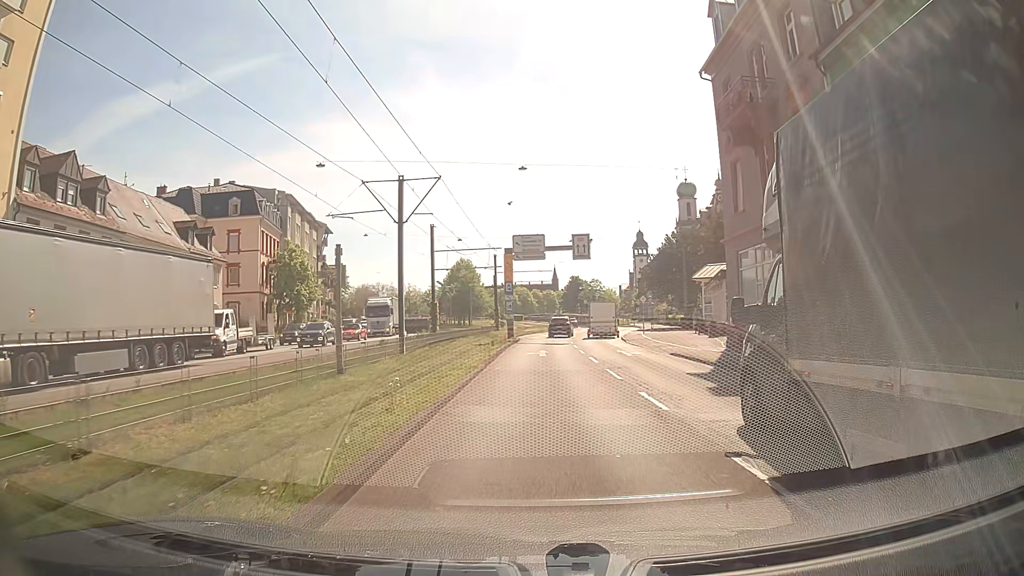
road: primary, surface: asphalt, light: Day
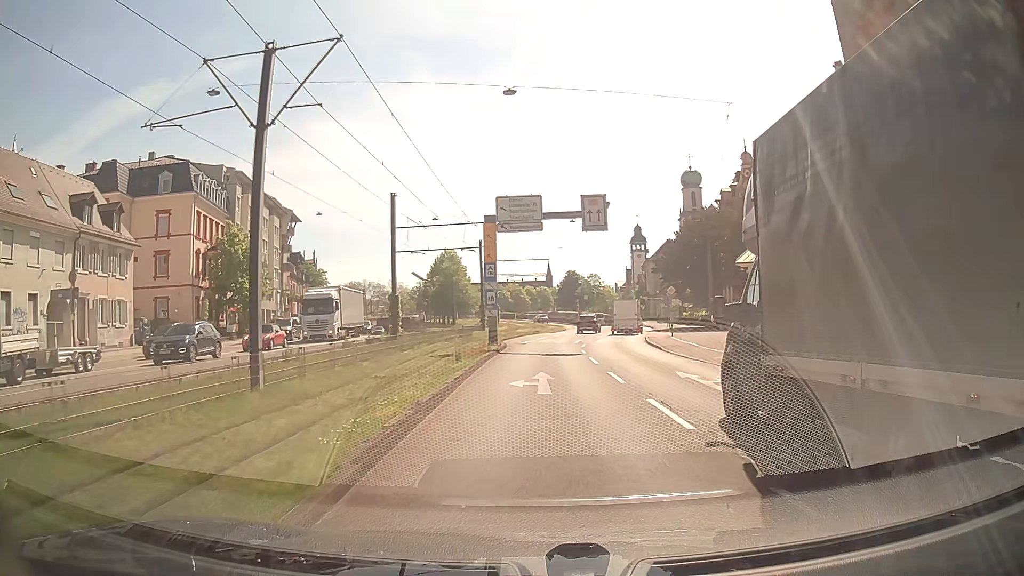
(-0.1, +13.6) m; 0°
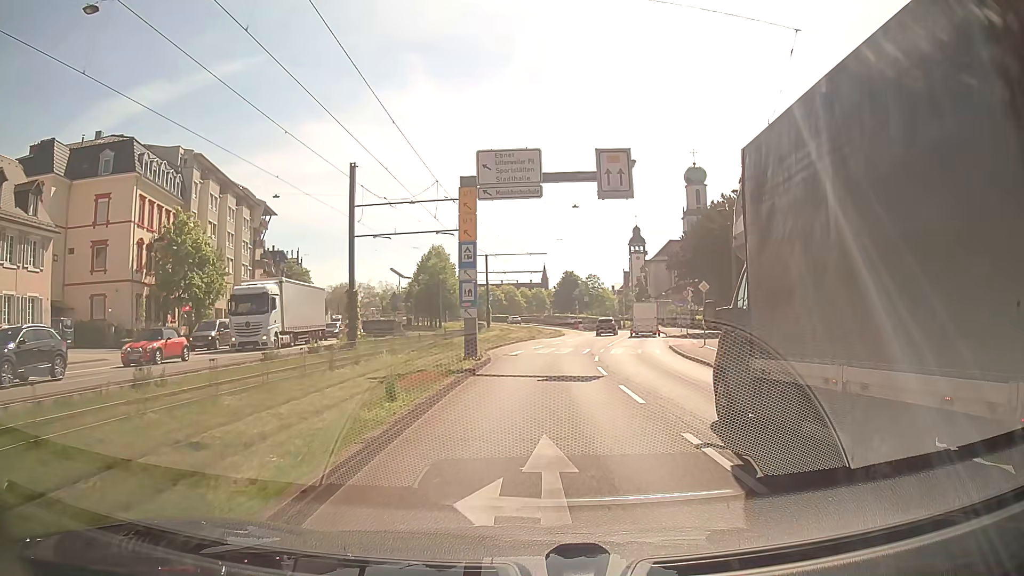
(0.0, +9.1) m; +1°
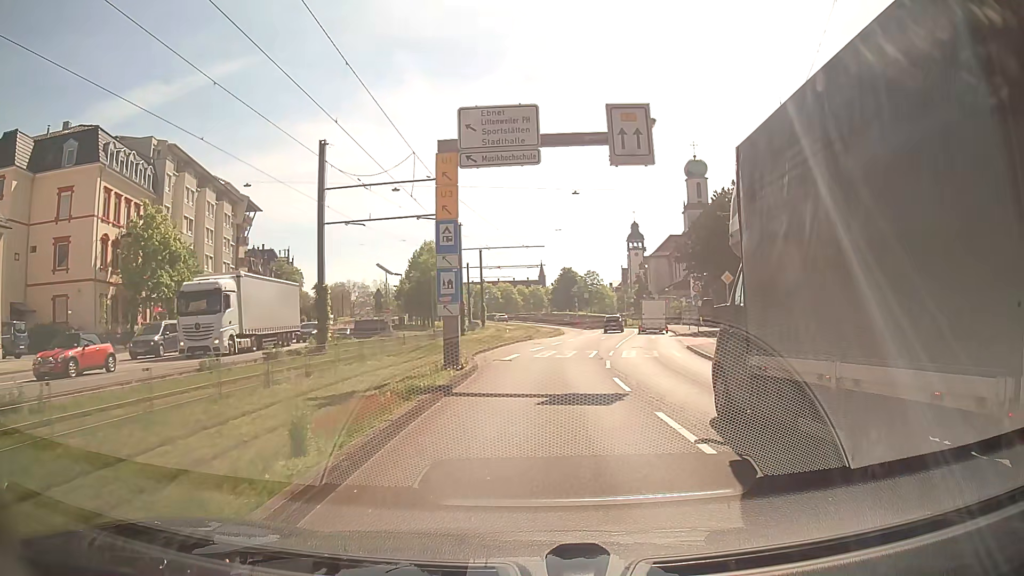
(0.0, +4.5) m; -1°
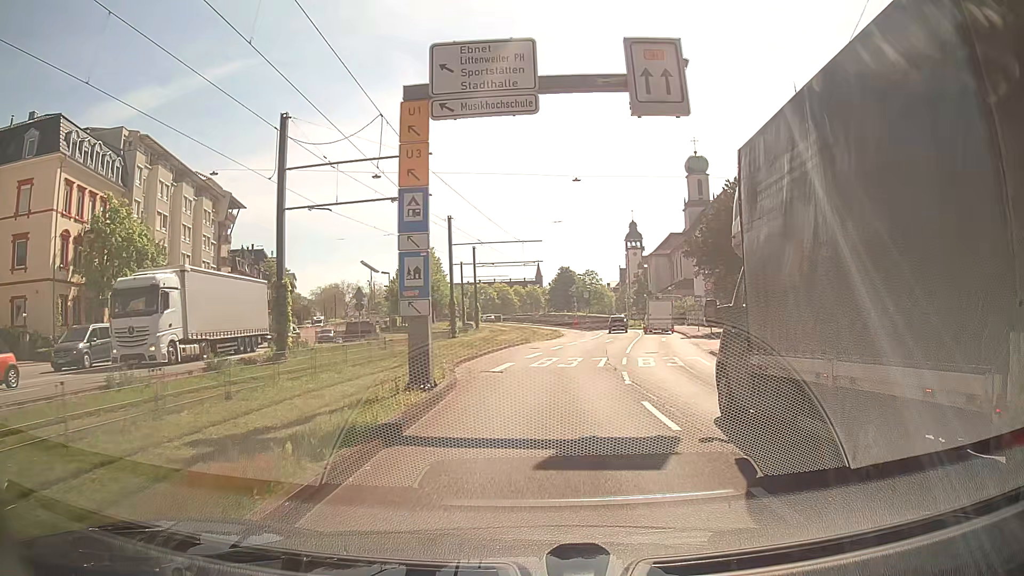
(+0.1, +4.5) m; +1°
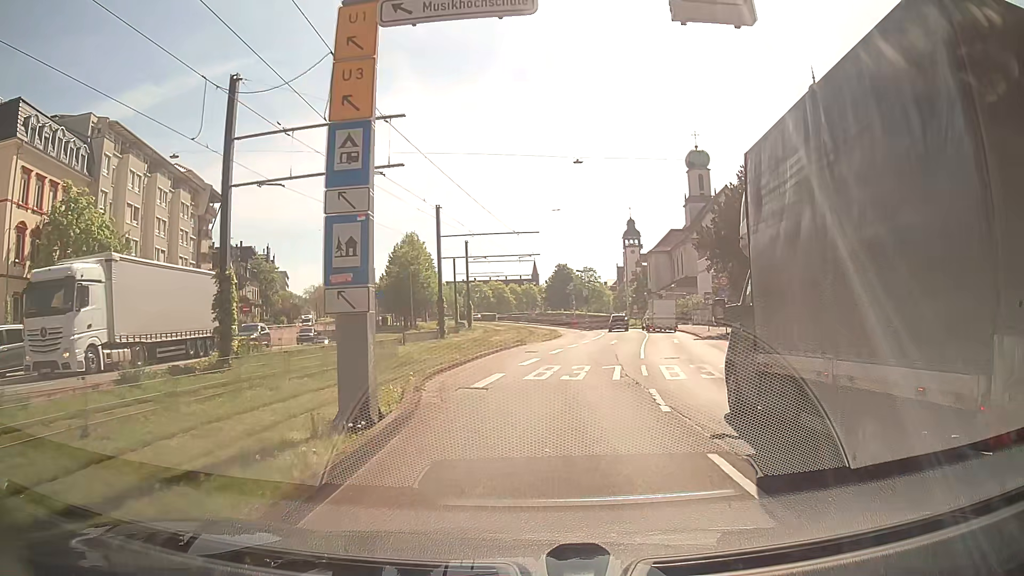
(0.0, +4.5) m; +1°
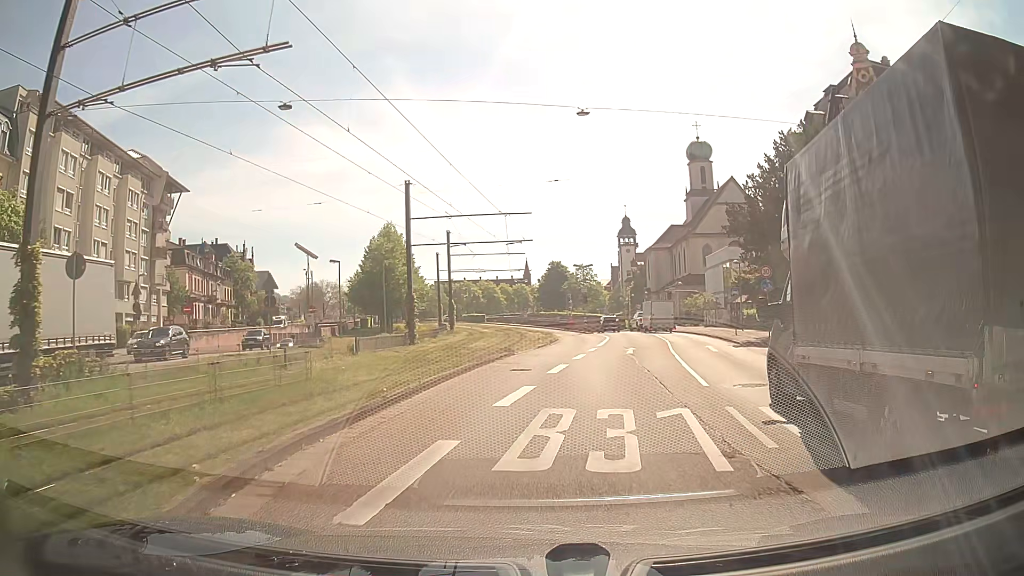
(-0.1, +9.0) m; -1°
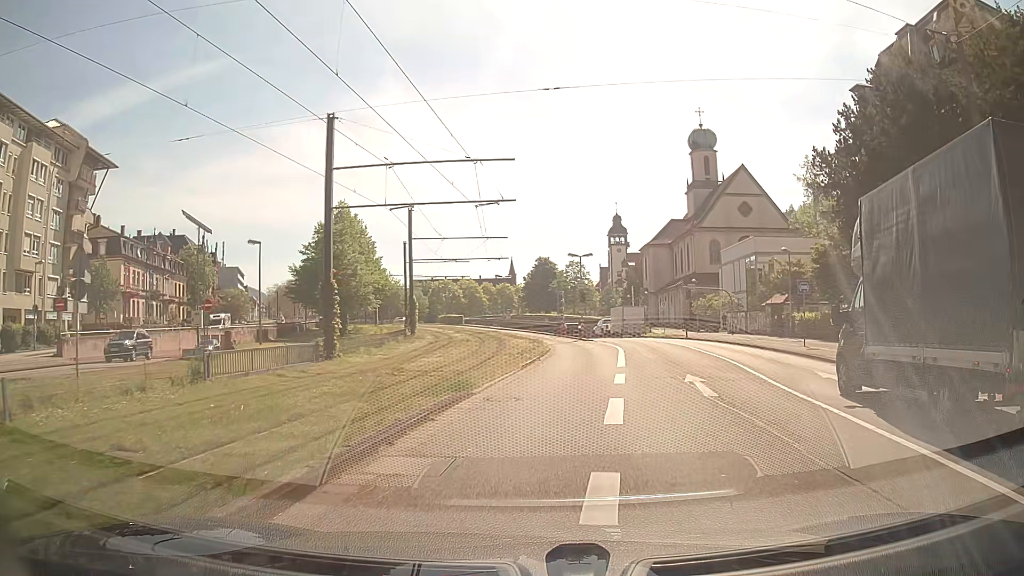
(+0.3, +13.4) m; +2°
(0, +10) (+1, +20) (+2, +30) (+3, +40) (+2, +50) (+1, +60) (-1, +70) (-4, +79) (-7, +89) (-11, +98) m
